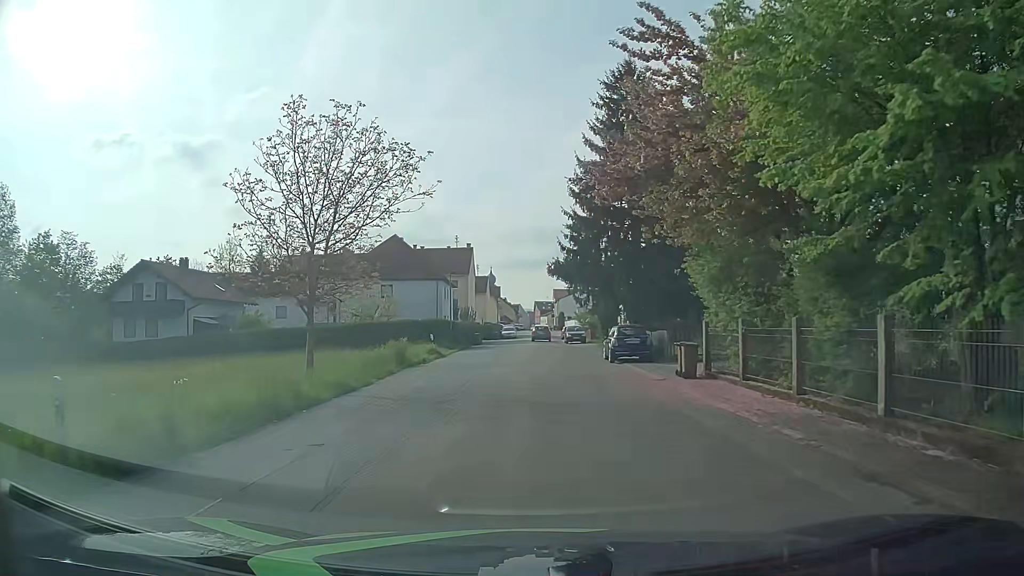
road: residential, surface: asphalt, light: Day
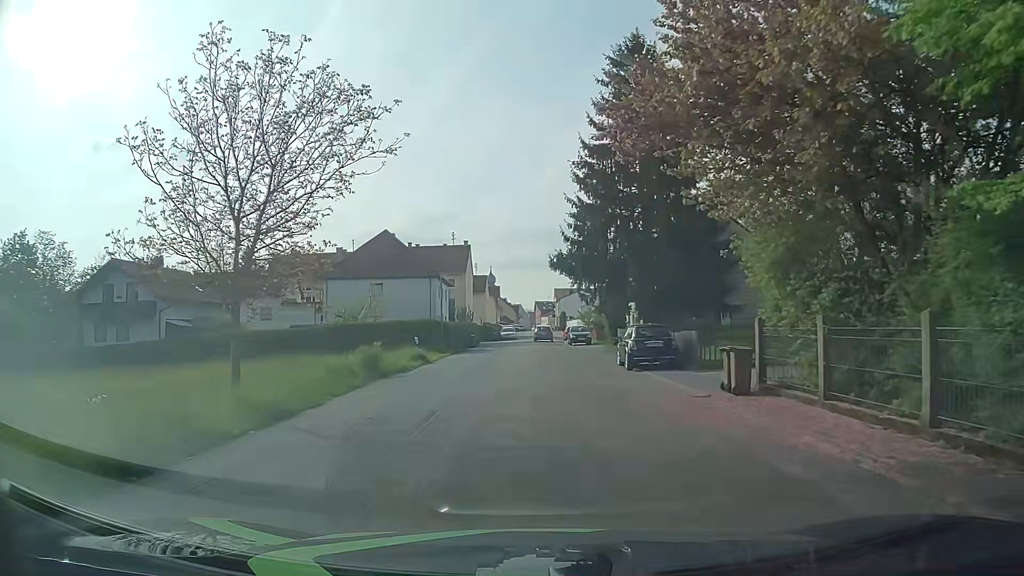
(0.0, +4.5) m; 0°
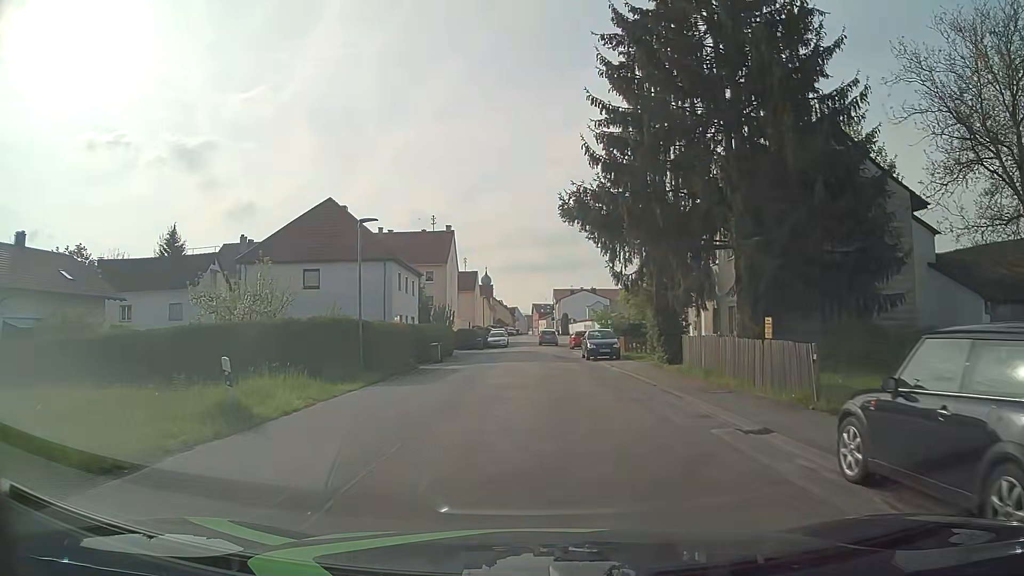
(0.0, +17.8) m; +1°
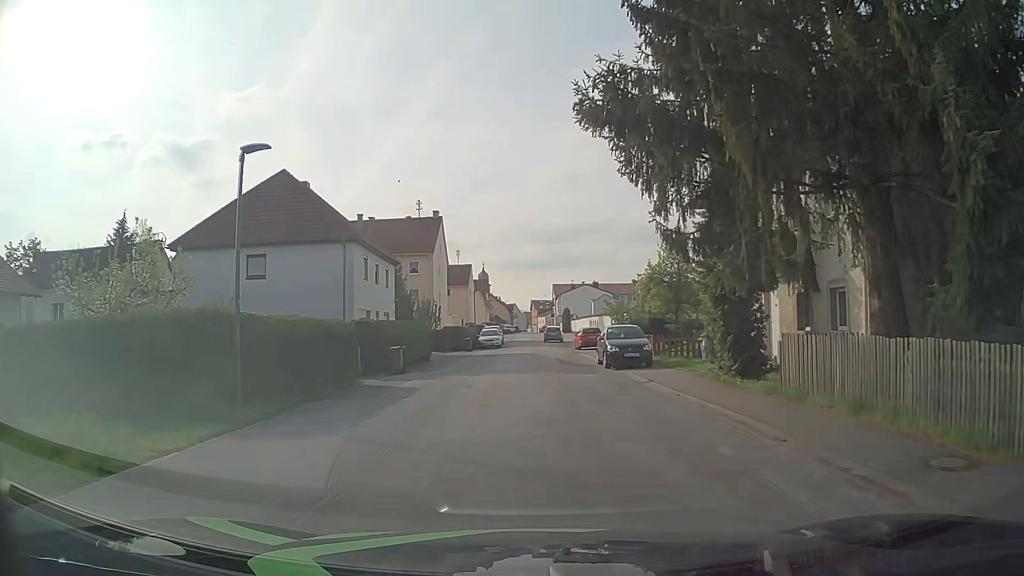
(-0.1, +8.9) m; -1°
